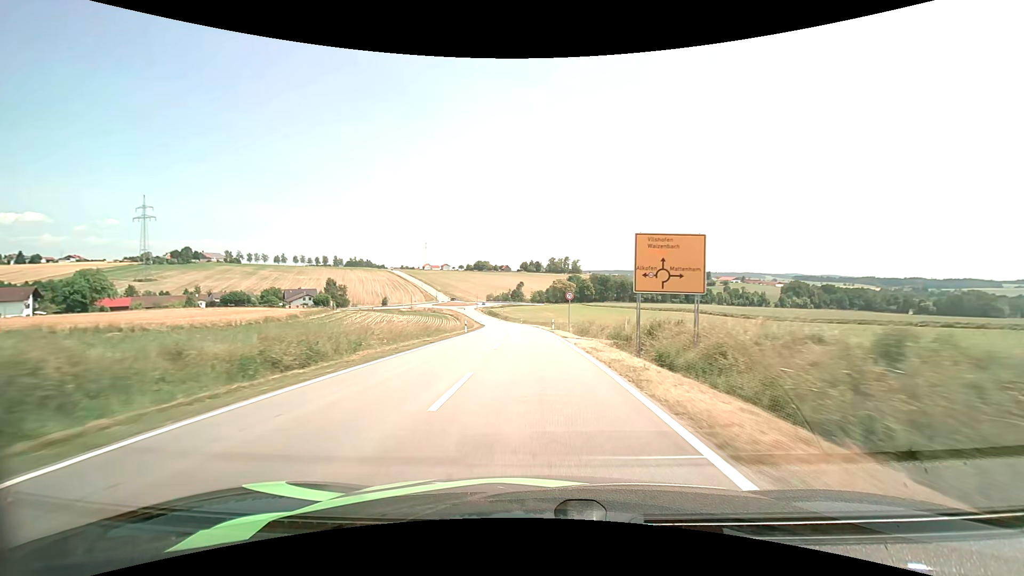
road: tertiary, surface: asphalt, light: Day
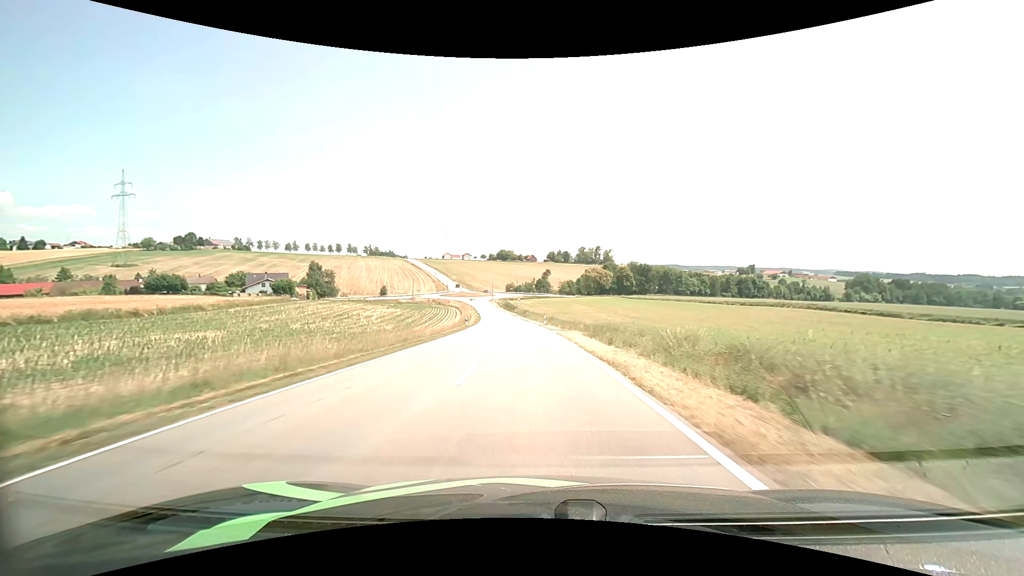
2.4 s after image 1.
(-1.3, +46.8) m; -3°
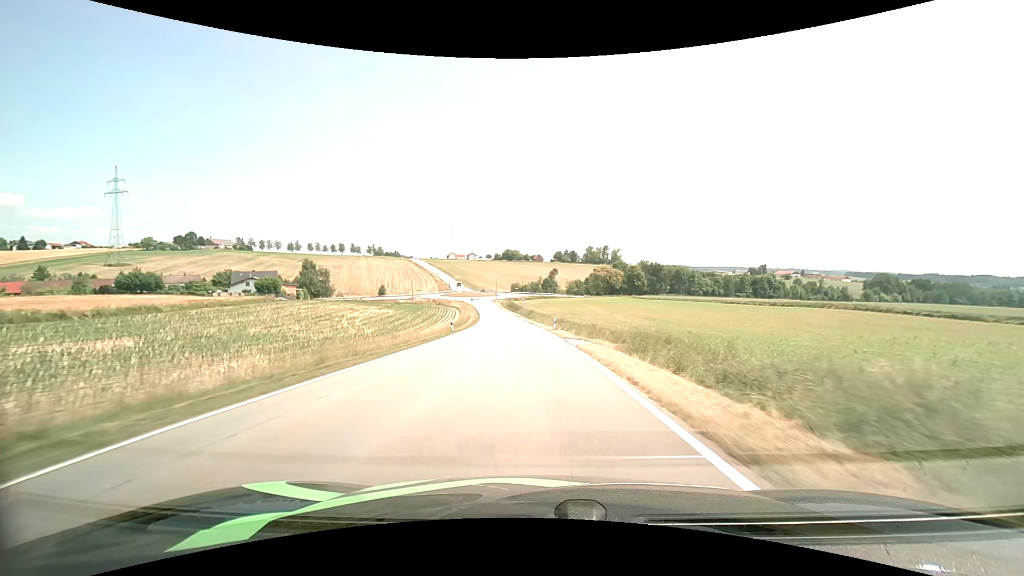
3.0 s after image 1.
(-0.1, +11.6) m; -1°
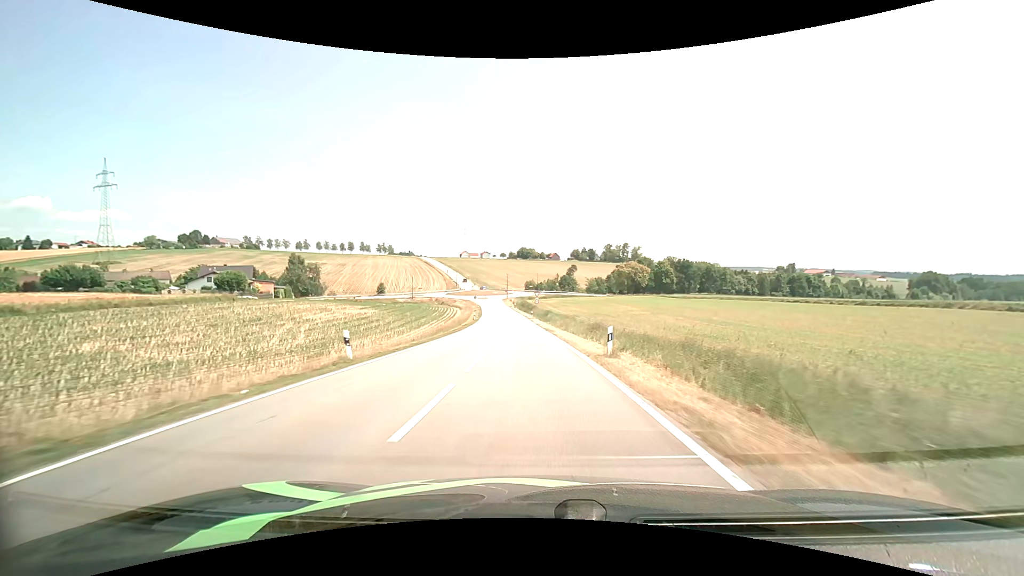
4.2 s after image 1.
(-0.3, +23.2) m; -2°
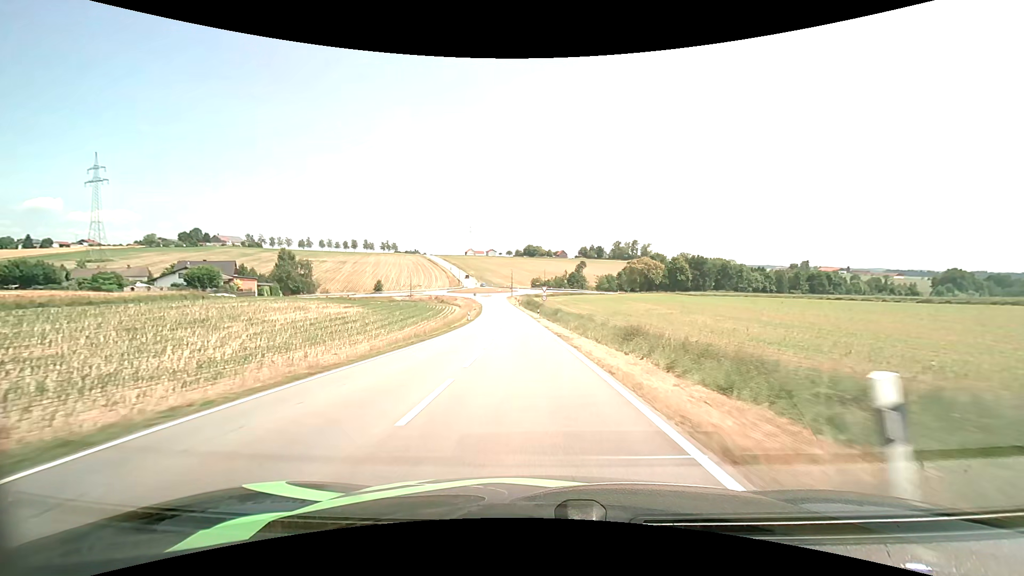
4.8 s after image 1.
(-0.1, +11.6) m; -1°
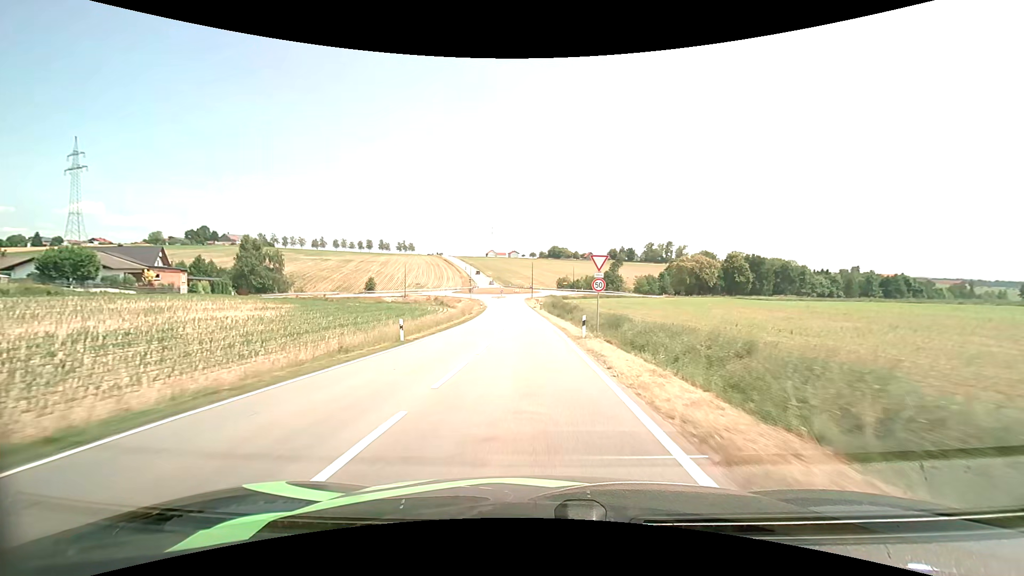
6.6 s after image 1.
(-0.8, +34.0) m; -3°
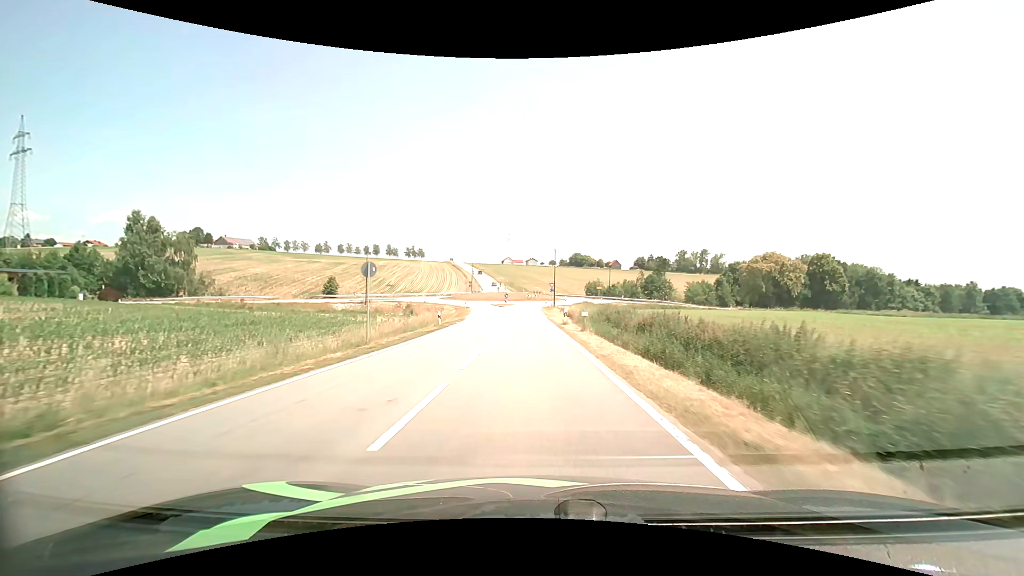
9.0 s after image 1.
(-1.0, +41.0) m; -2°
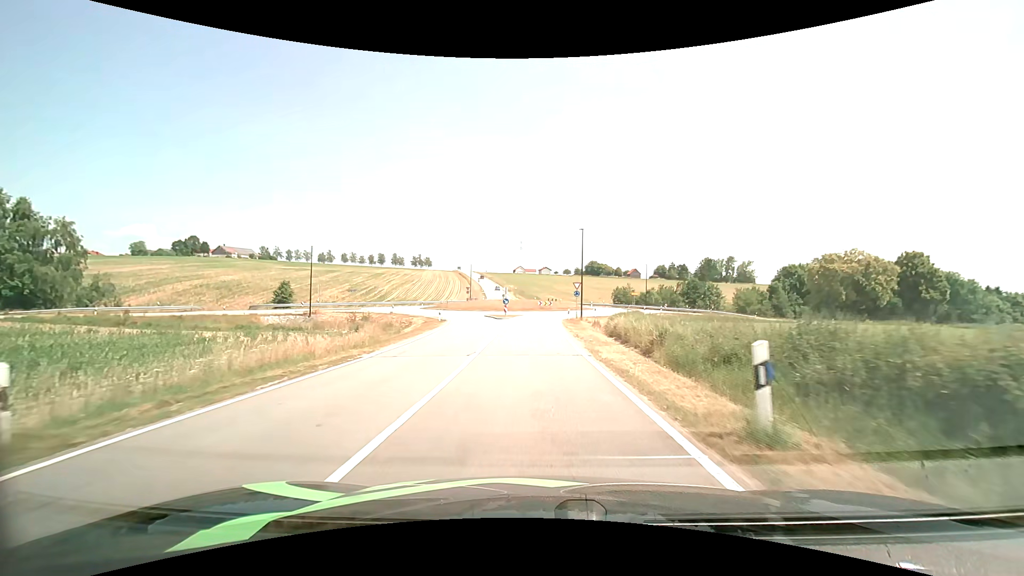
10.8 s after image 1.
(-0.4, +25.5) m; -2°
